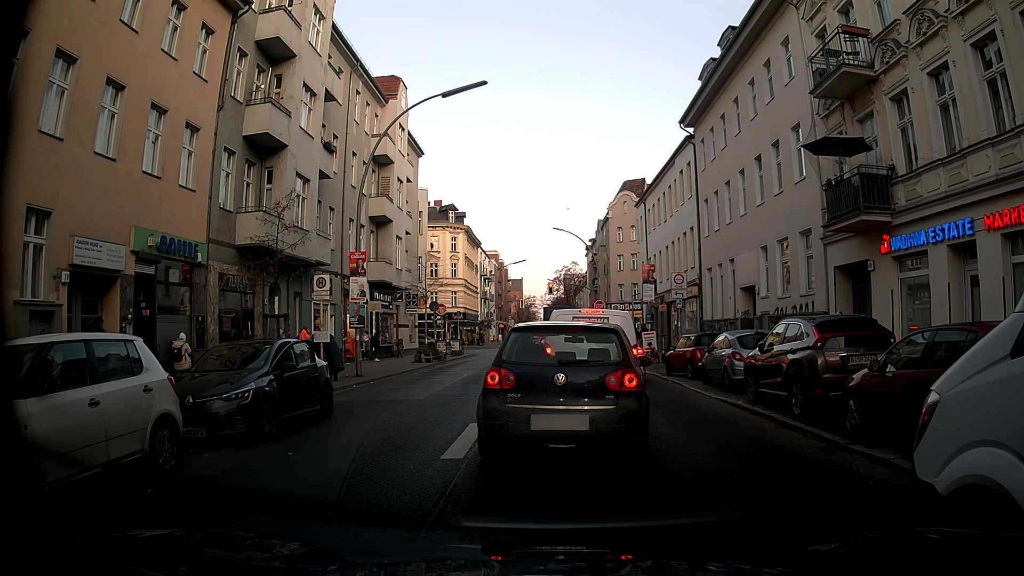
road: tertiary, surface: asphalt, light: Day
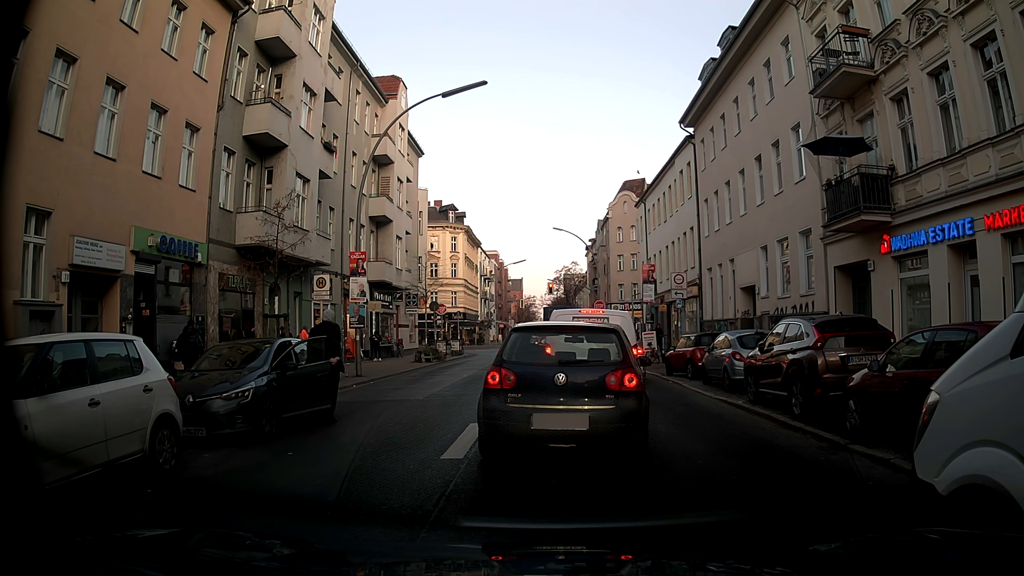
(0.0, 0.0) m; 0°
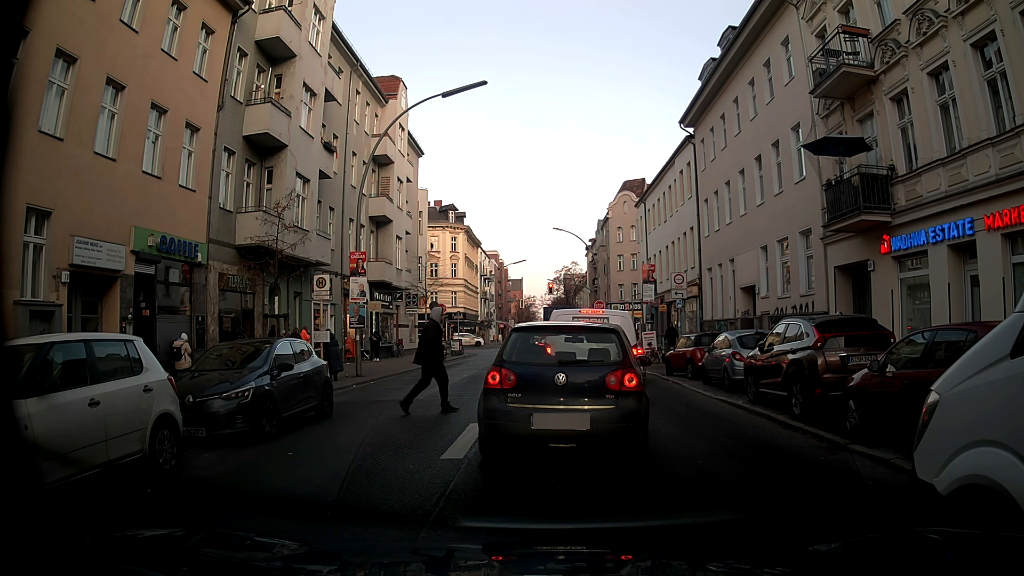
(0.0, 0.0) m; 0°
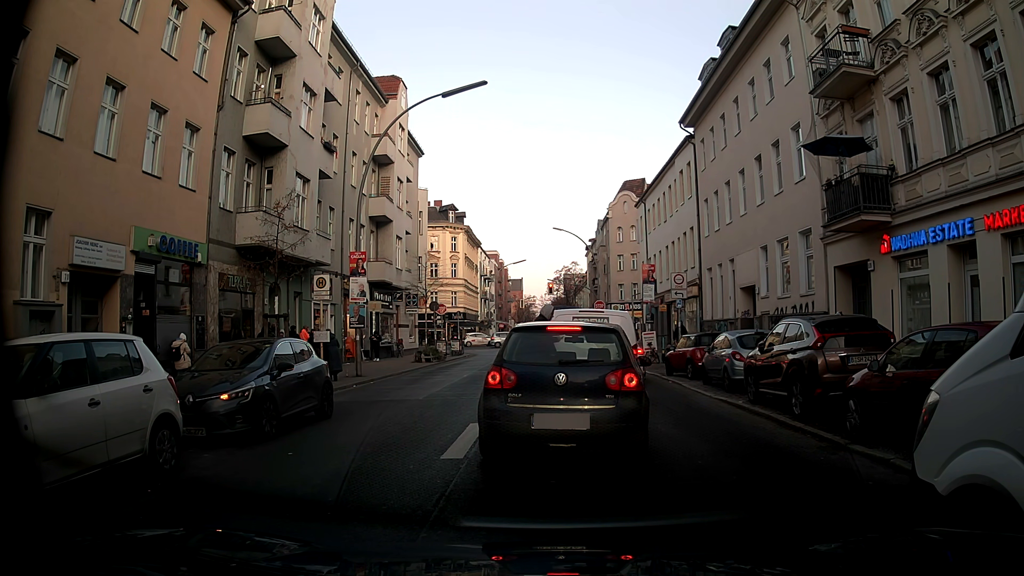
(0.0, 0.0) m; 0°
